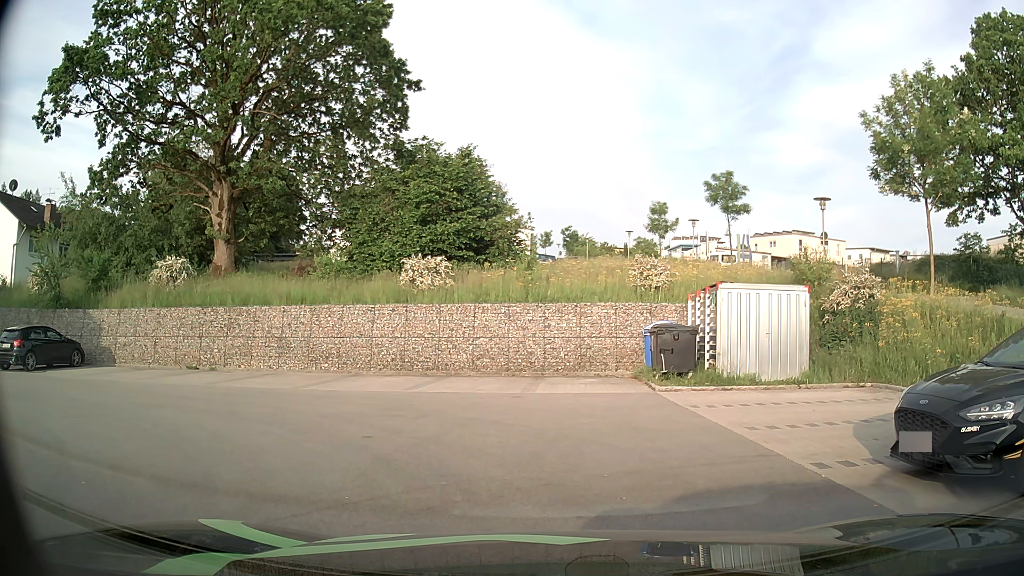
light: Day
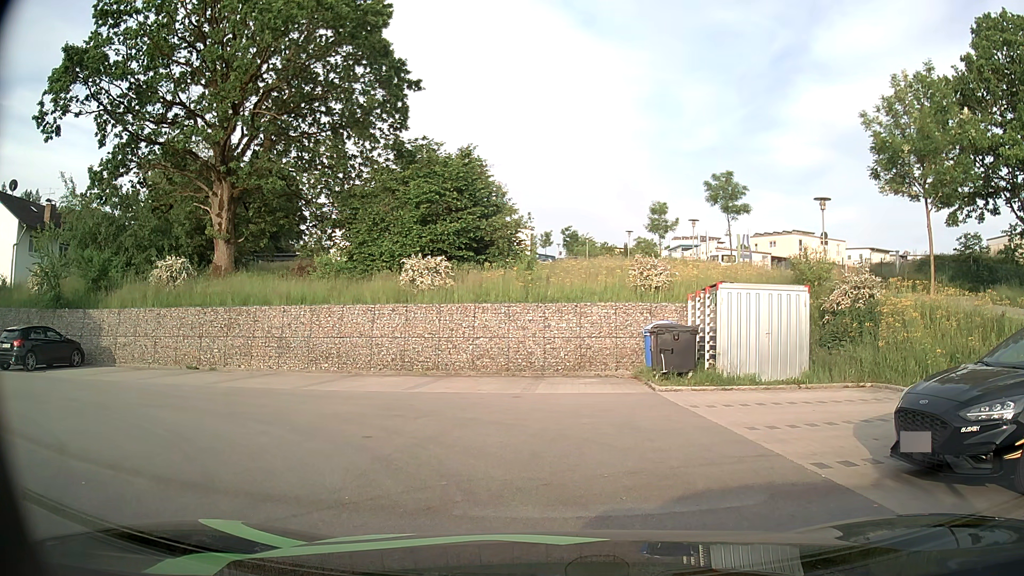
(0.0, 0.0) m; 0°
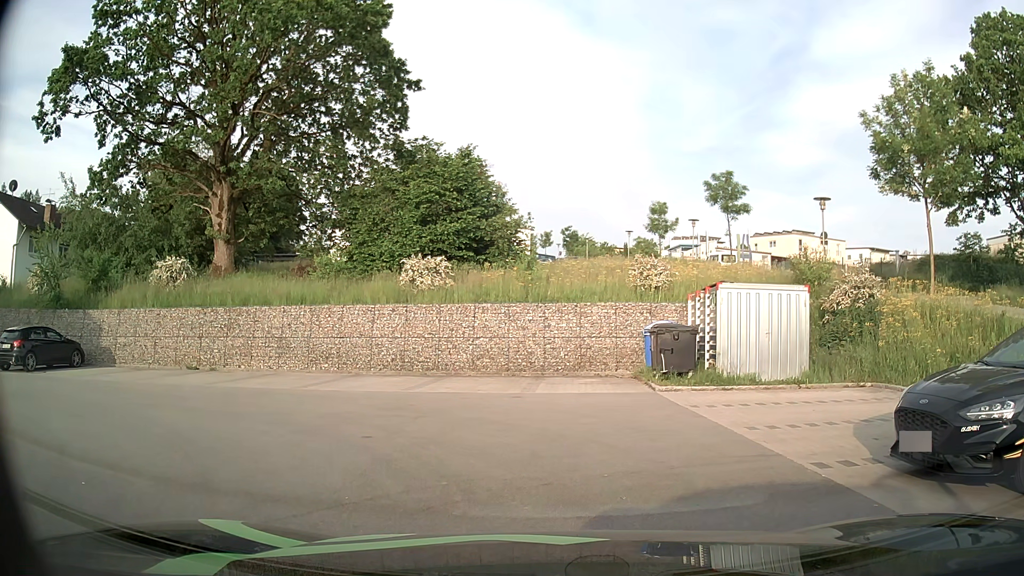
(0.0, 0.0) m; 0°
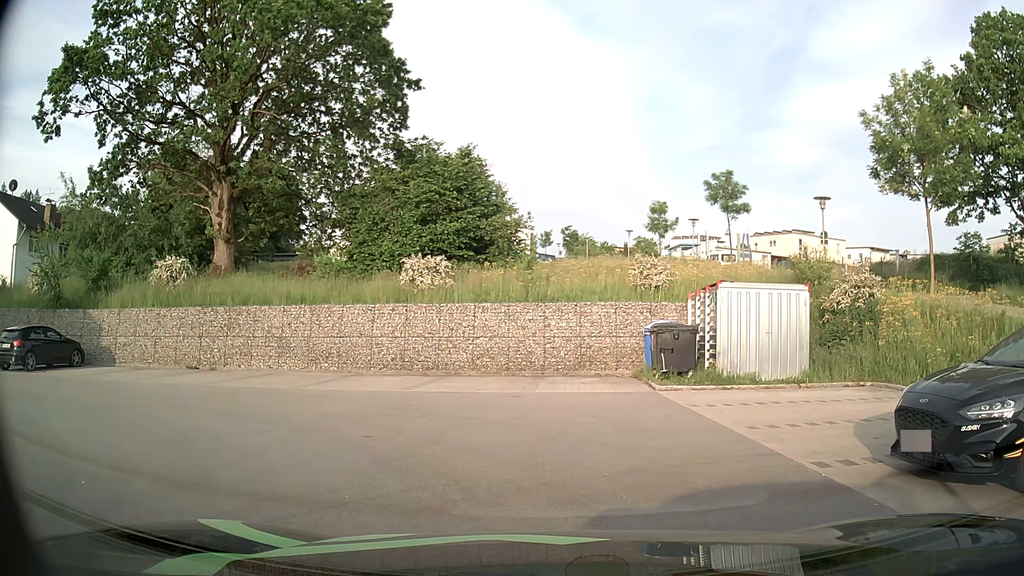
(0.0, 0.0) m; 0°
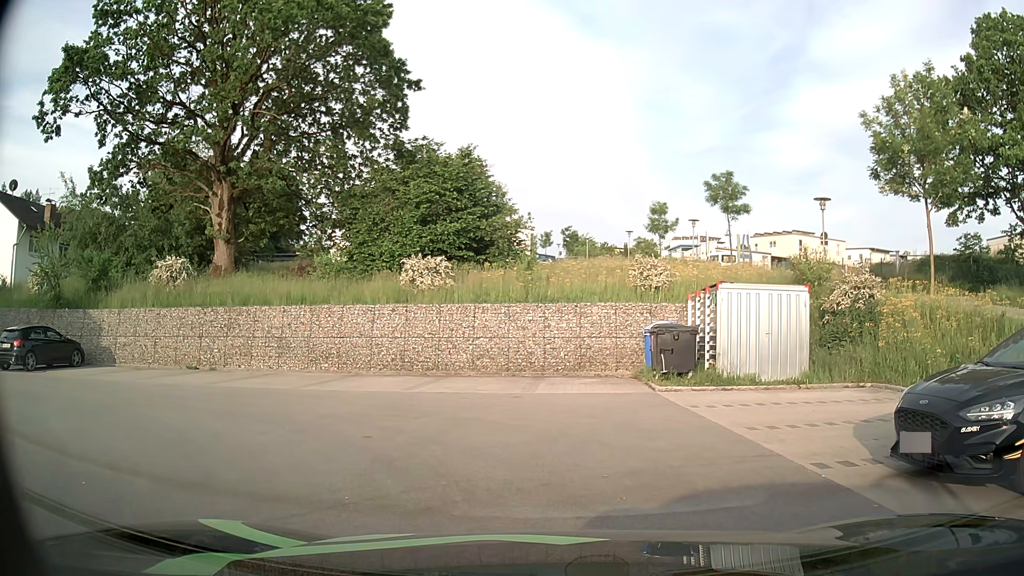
(0.0, 0.0) m; 0°
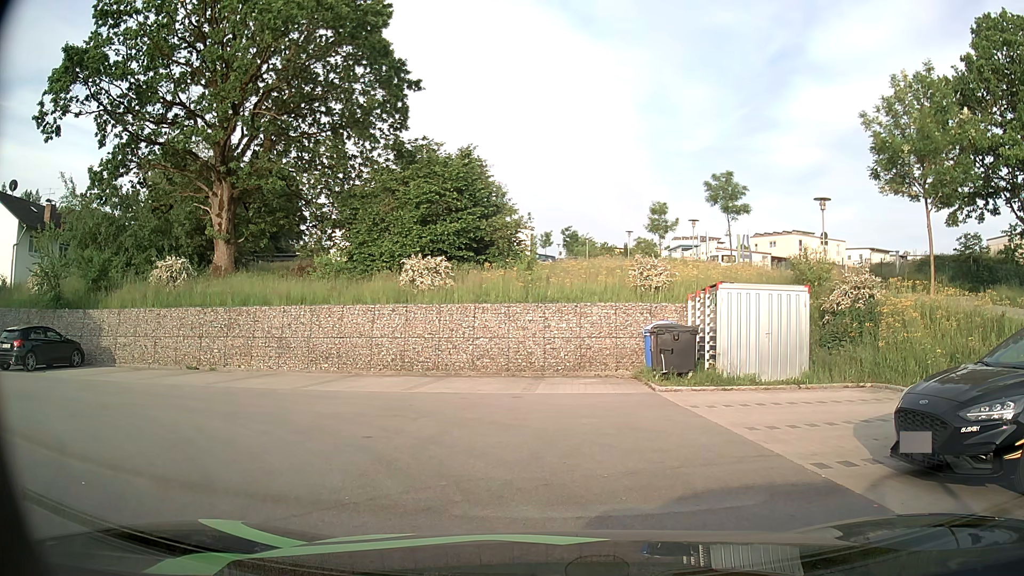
(0.0, 0.0) m; 0°
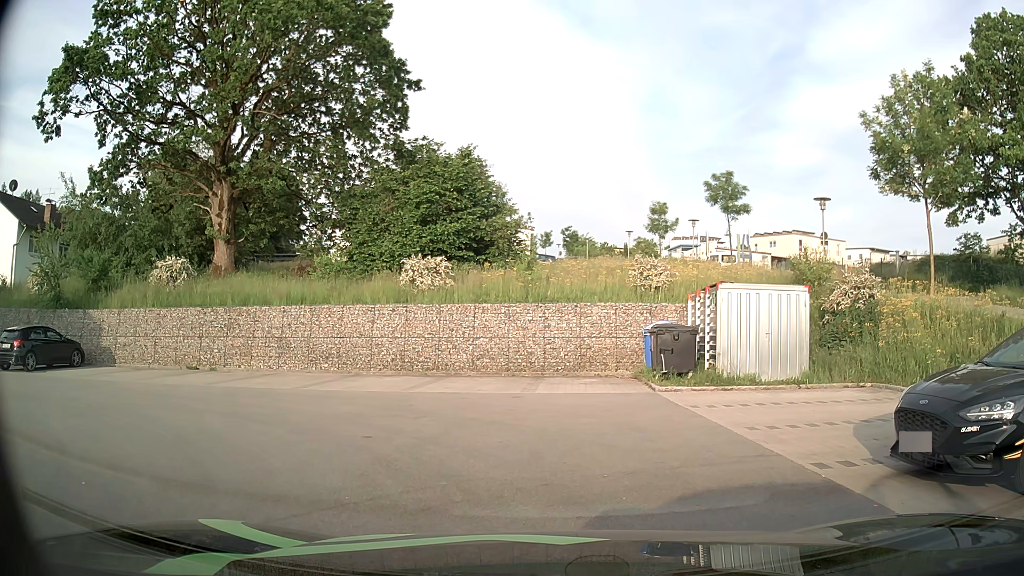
(0.0, 0.0) m; 0°
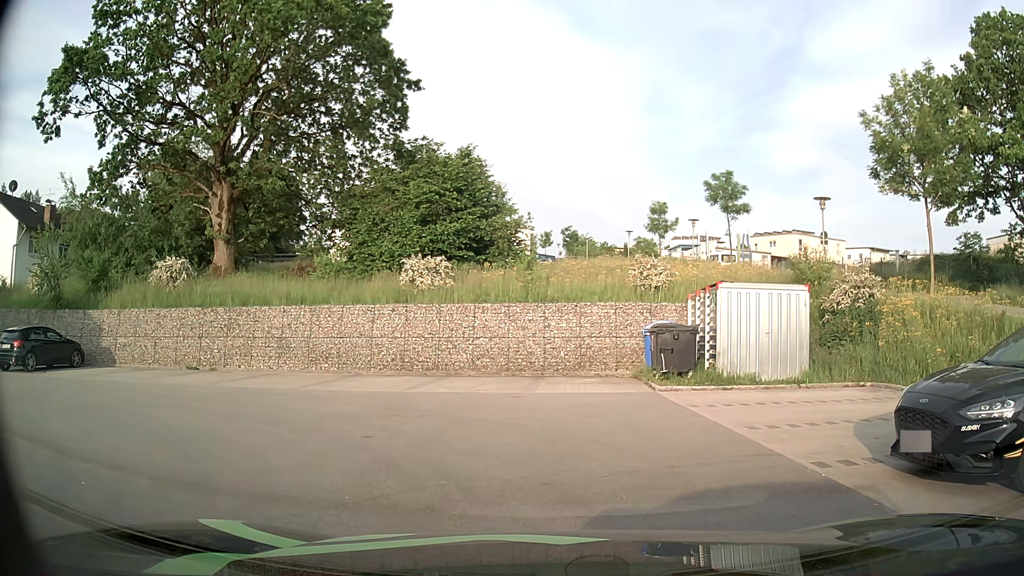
(0.0, 0.0) m; 0°
